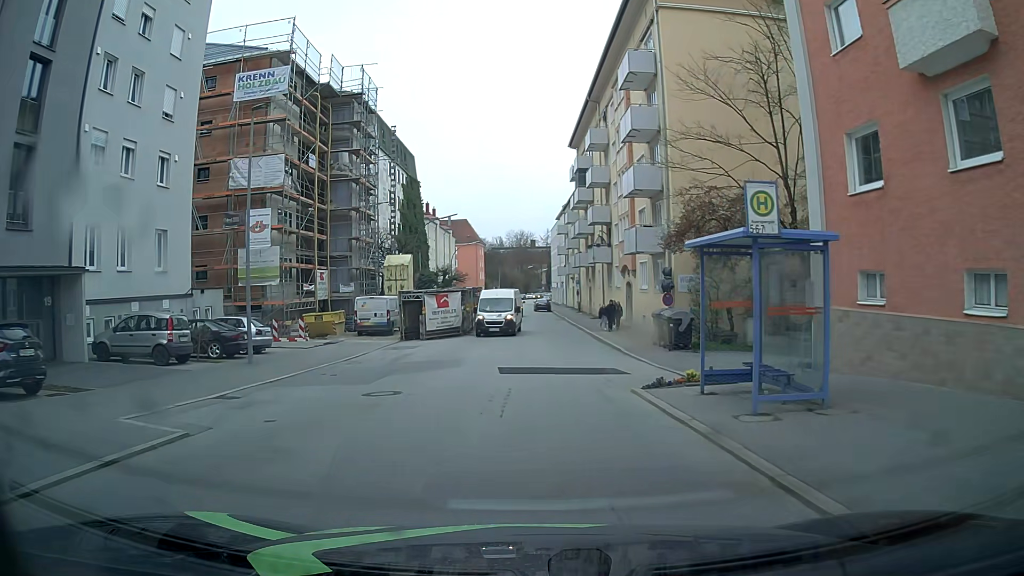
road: tertiary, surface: asphalt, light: Day
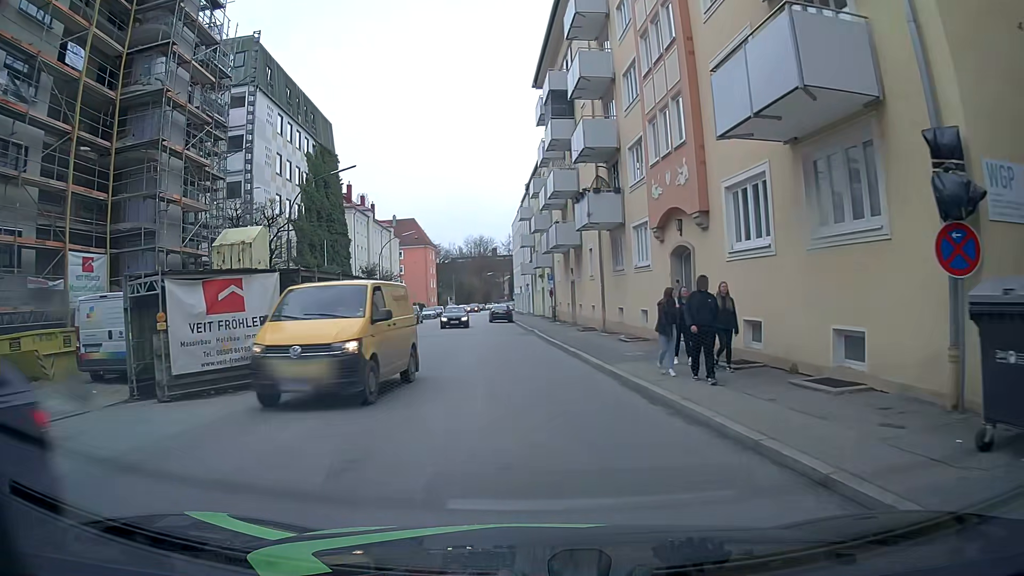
(+0.3, +22.3) m; +2°
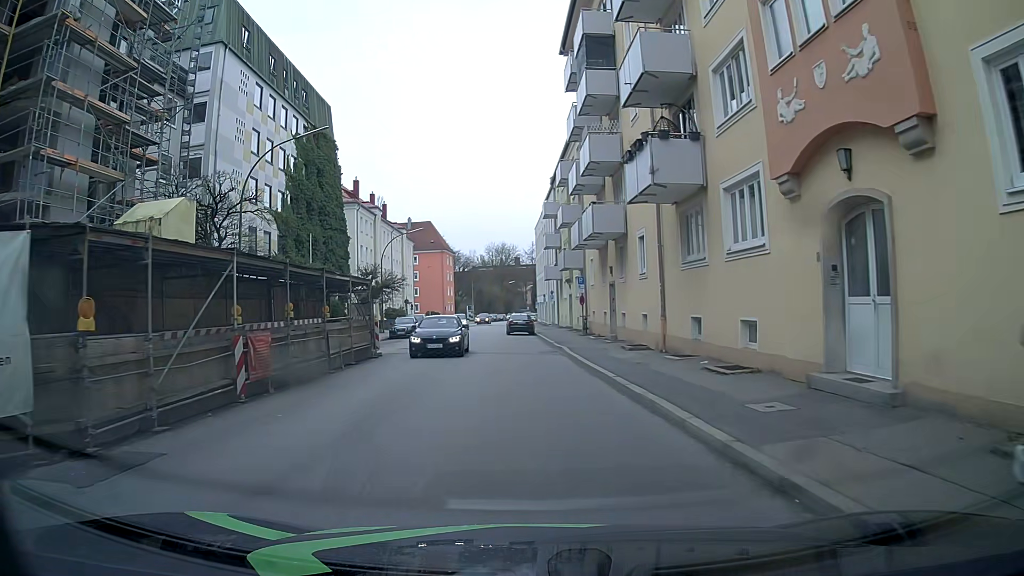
(-0.1, +8.8) m; -2°
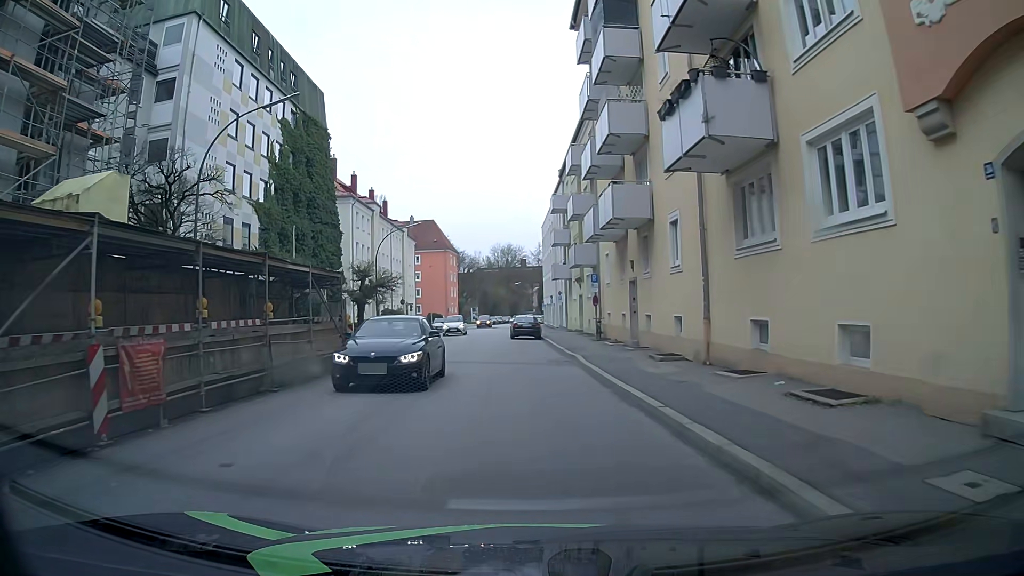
(0.0, +4.4) m; 0°
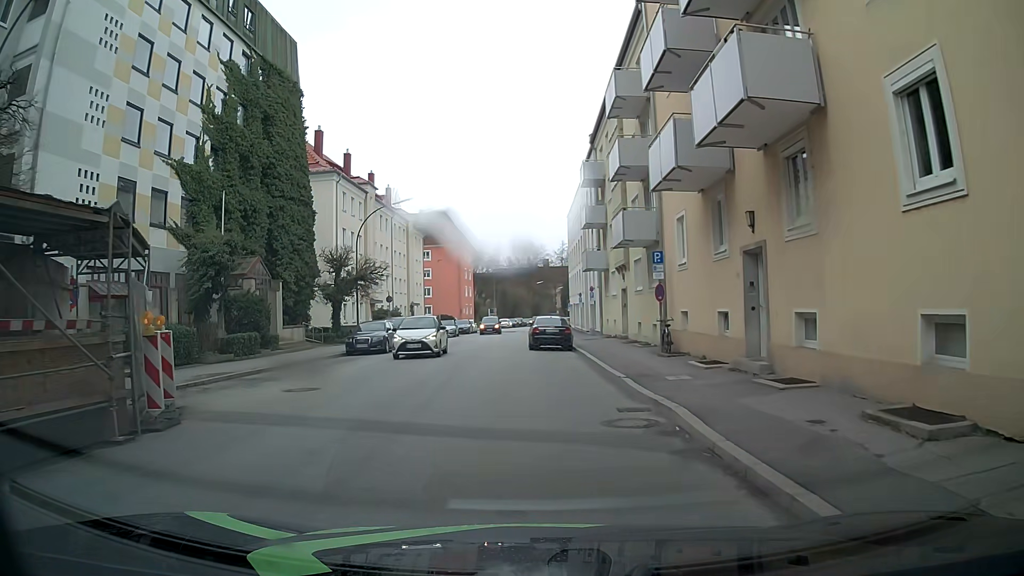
(-0.1, +11.9) m; -2°
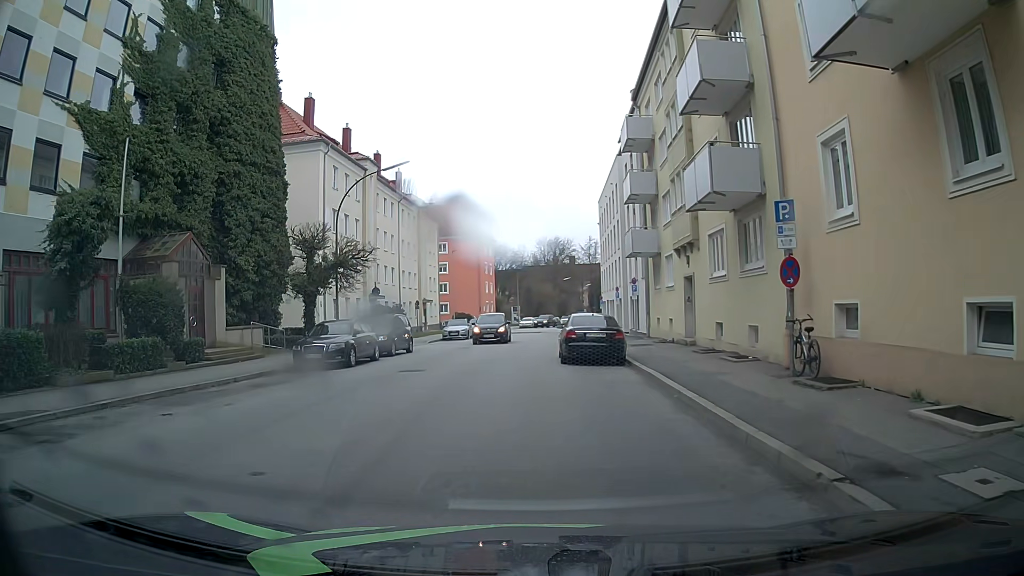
(-0.1, +9.1) m; -1°
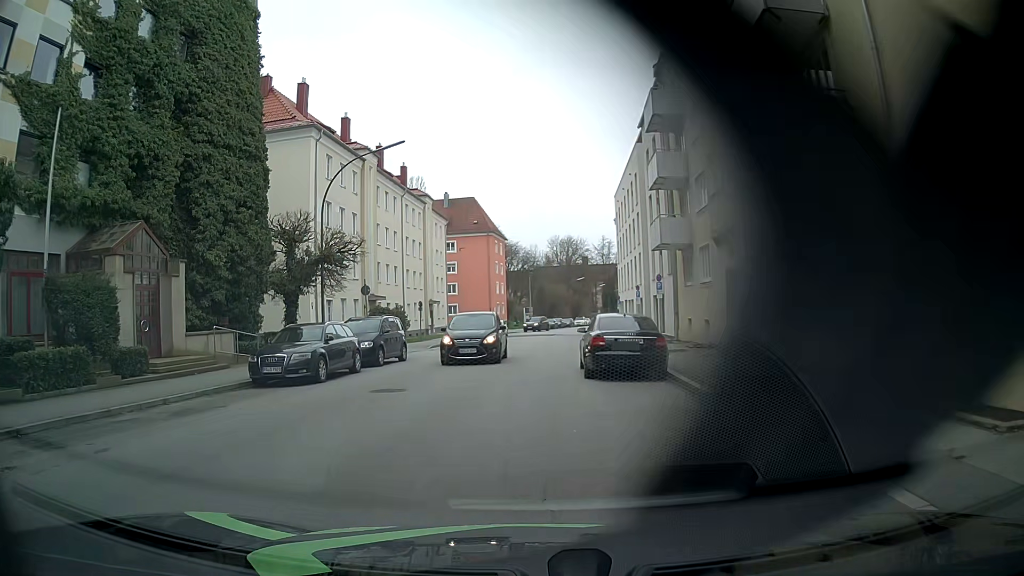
(-0.1, +4.0) m; 0°
